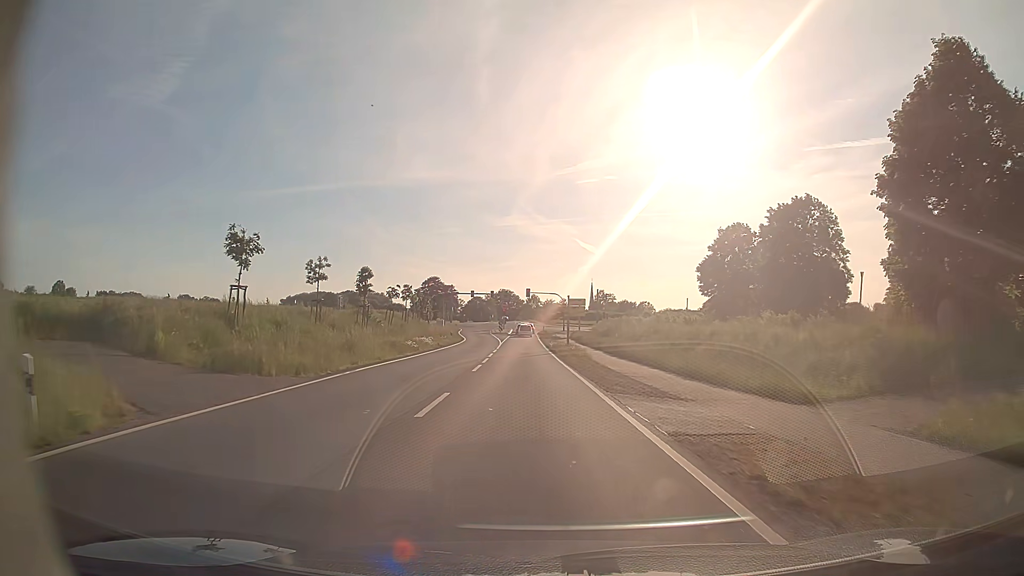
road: tertiary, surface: asphalt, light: Day
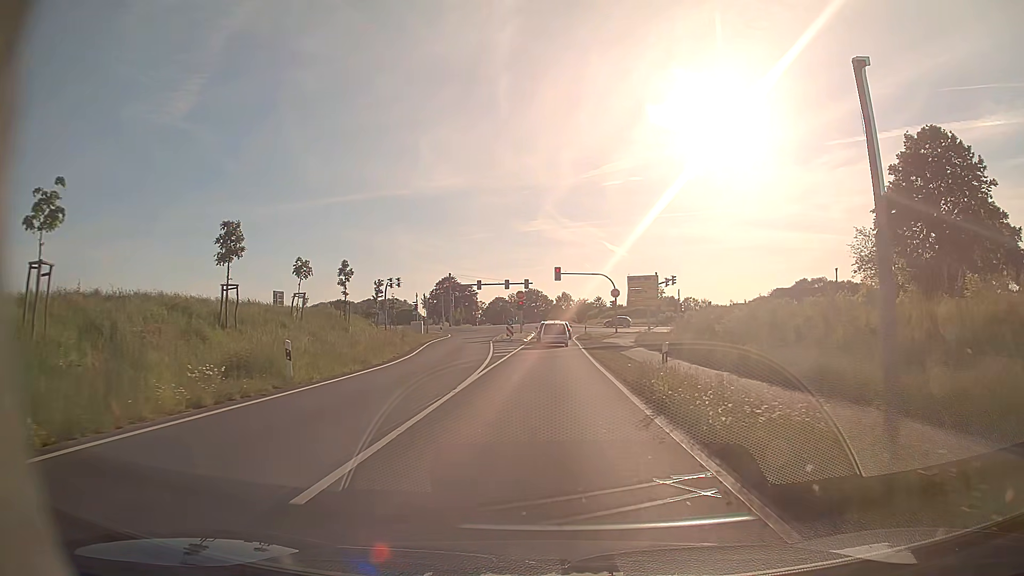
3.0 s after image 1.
(-1.5, +40.5) m; -3°
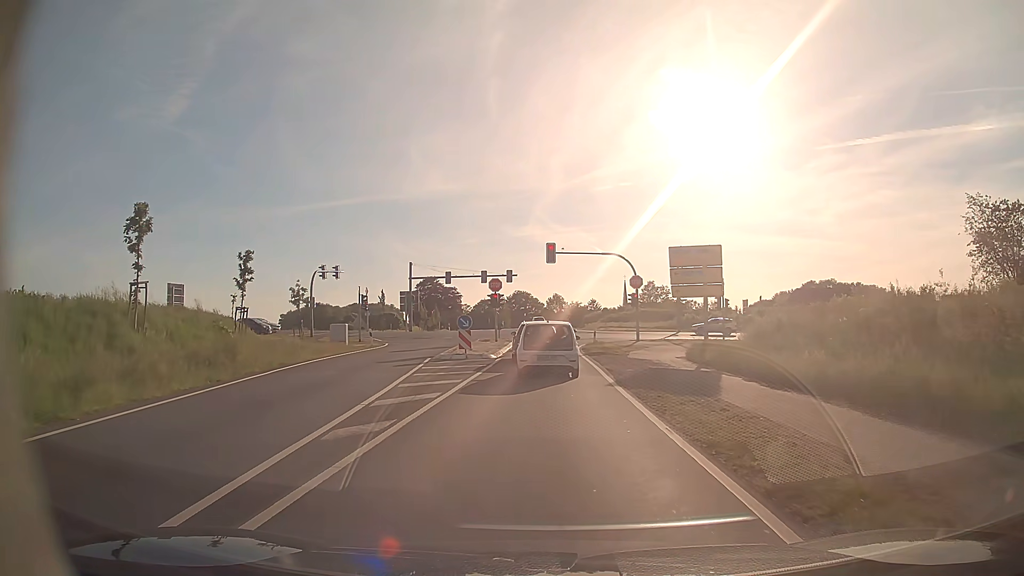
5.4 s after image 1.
(+0.1, +22.0) m; +1°
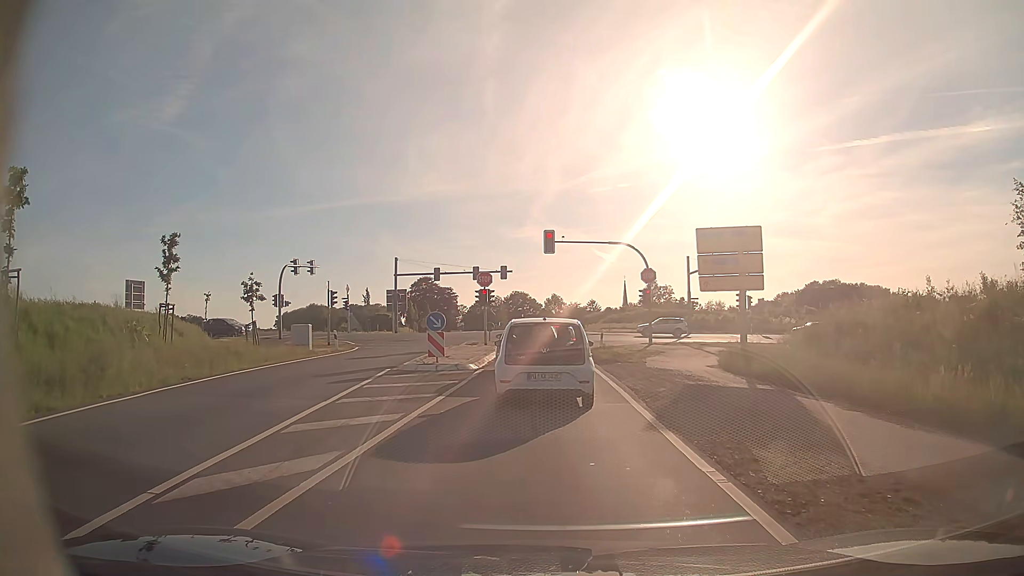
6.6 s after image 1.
(0.0, +6.2) m; 0°
